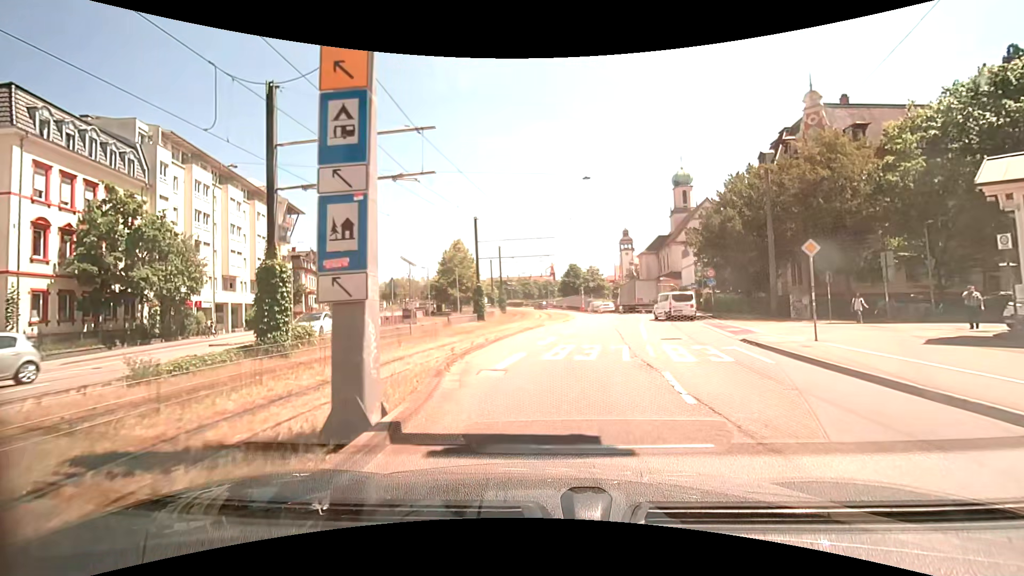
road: primary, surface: asphalt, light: Day
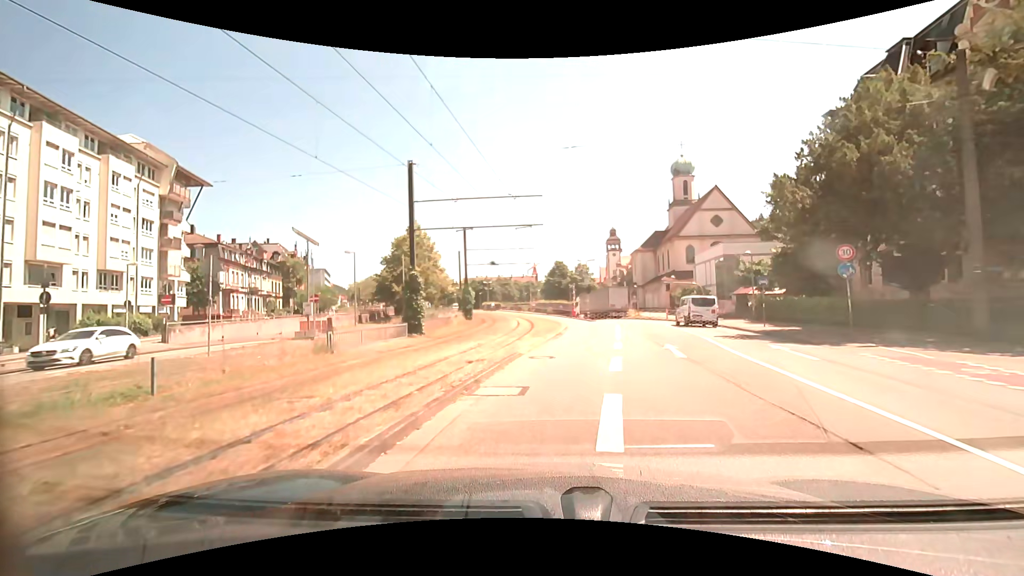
(+0.1, +17.8) m; +2°
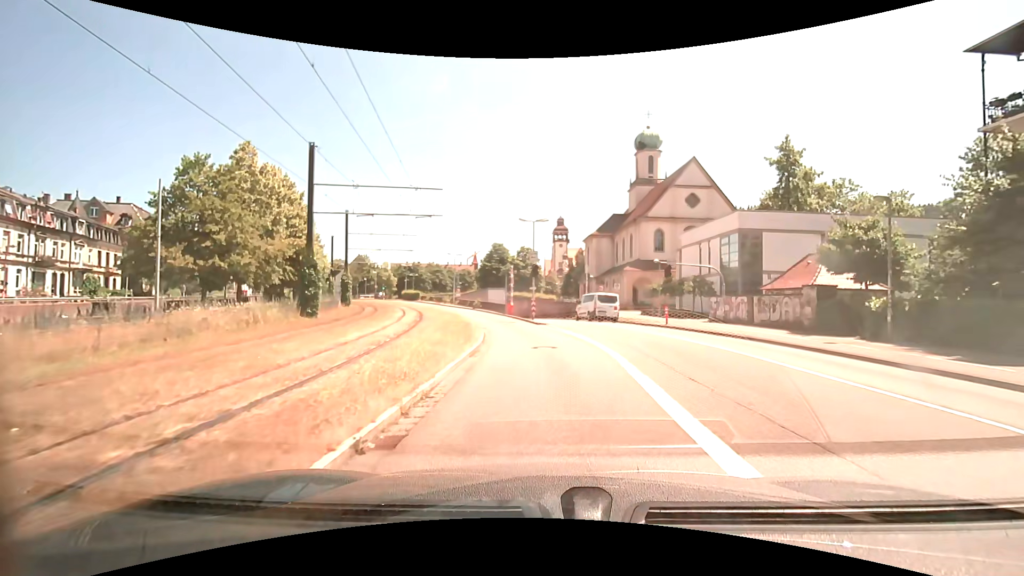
(+1.7, +22.4) m; +7°
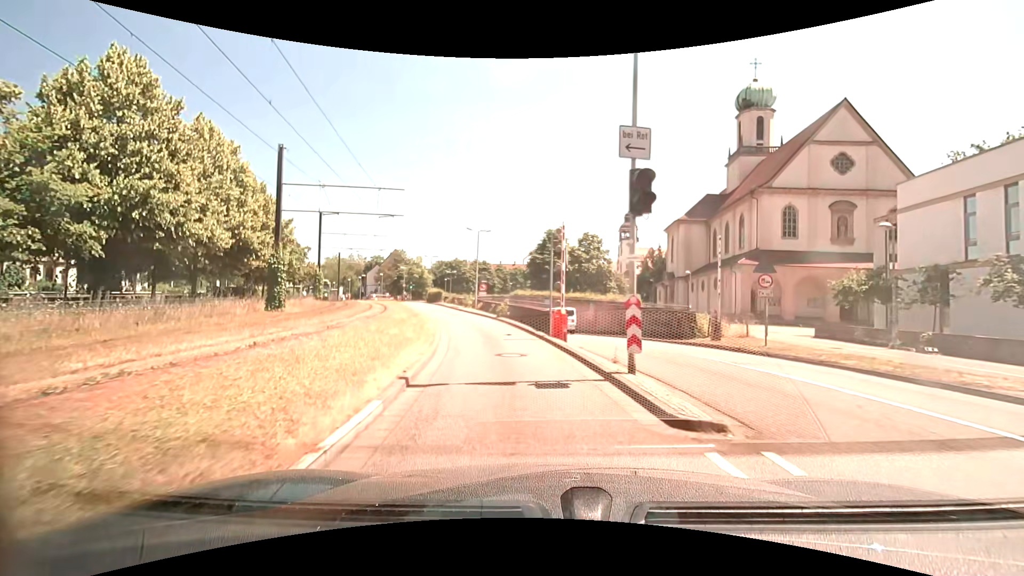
(-1.0, +22.5) m; -7°
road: secondary
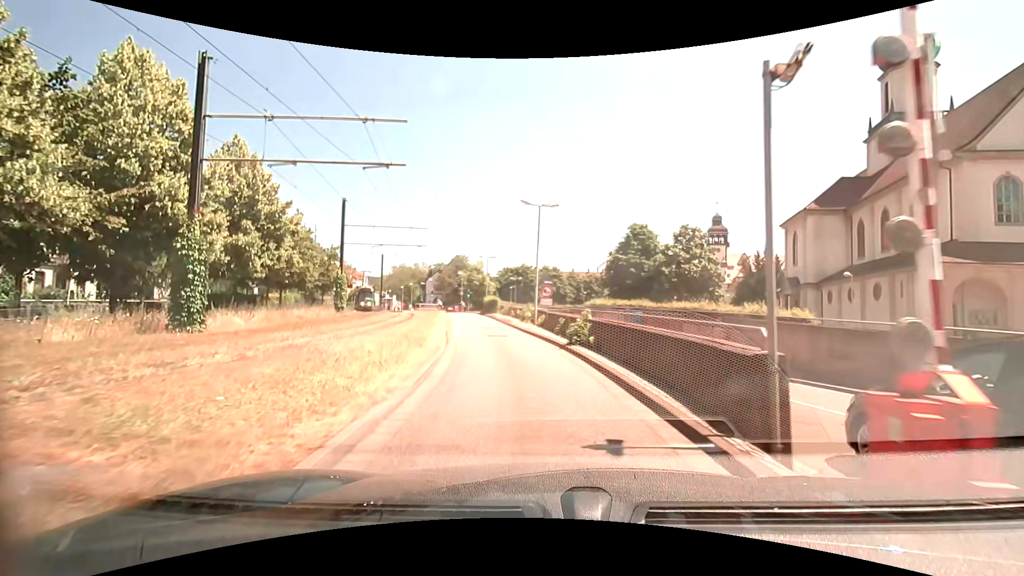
(-1.0, +13.2) m; -8°
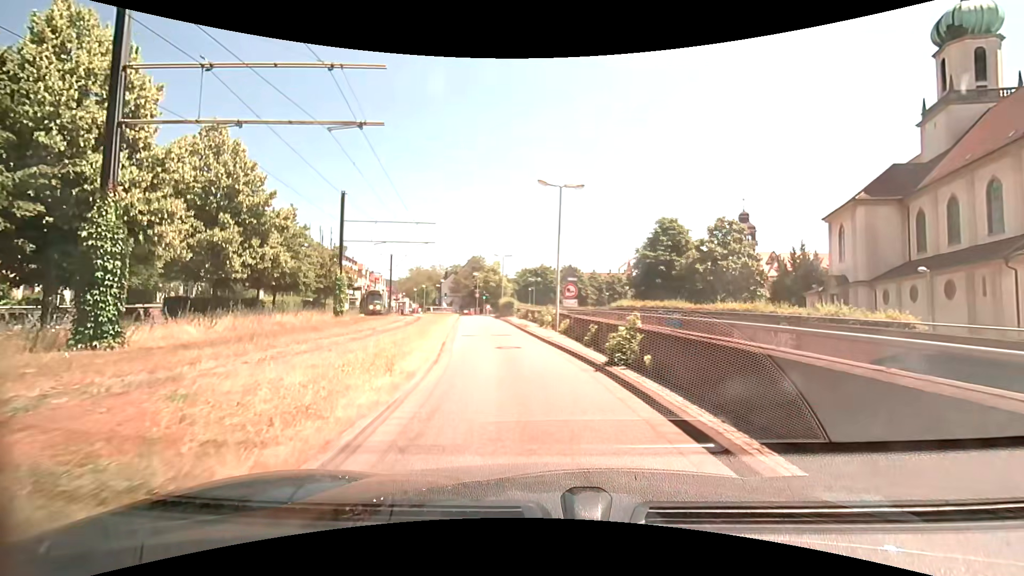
(-0.1, +4.4) m; -3°
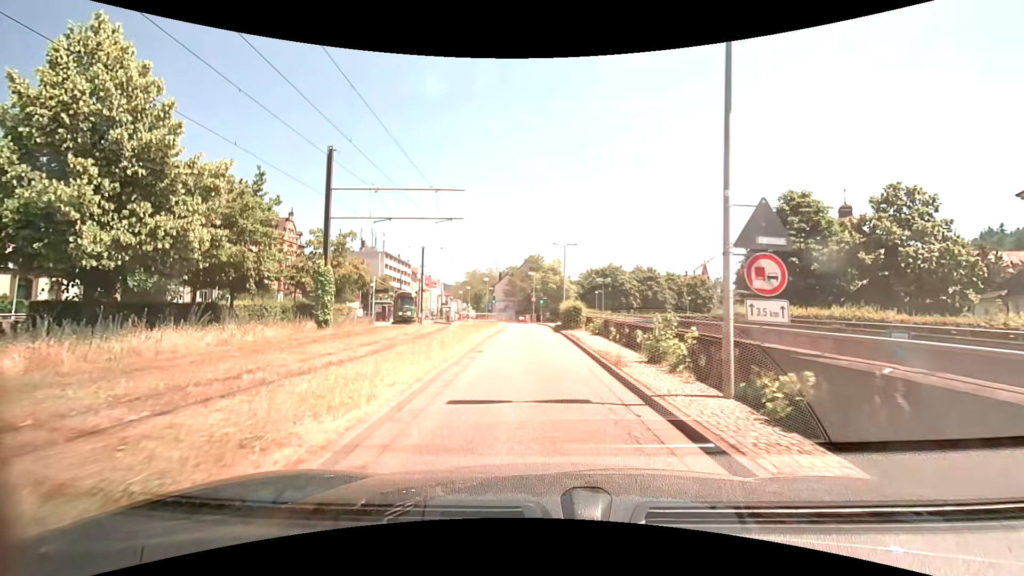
(-0.7, +13.0) m; -7°
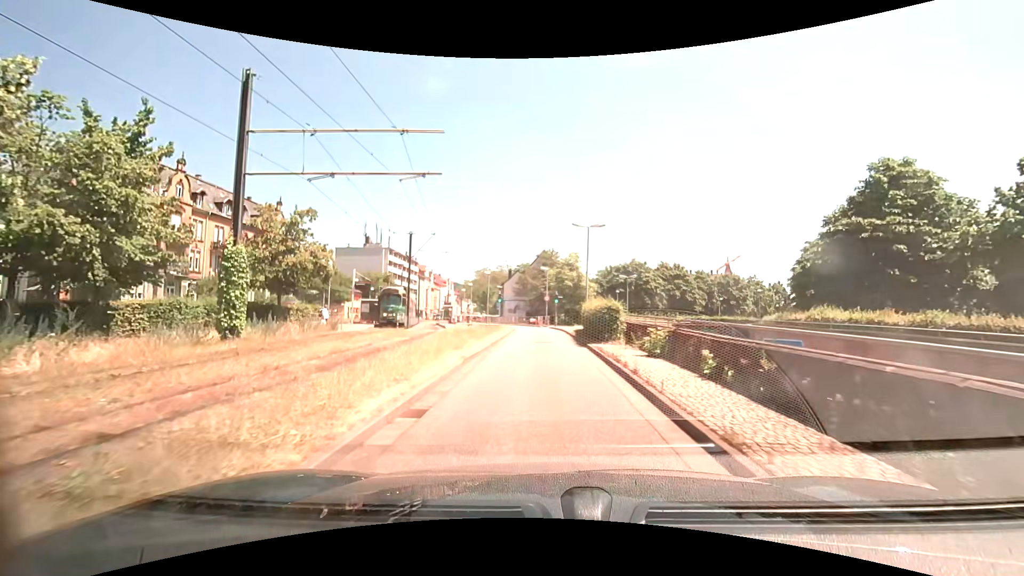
(-0.1, +8.7) m; -2°
(0, +10) (0, +20) (0, +30) (0, +40) (-1, +50) (-3, +60) (-6, +69) (-9, +79) (-13, +88) (-16, +98) m
